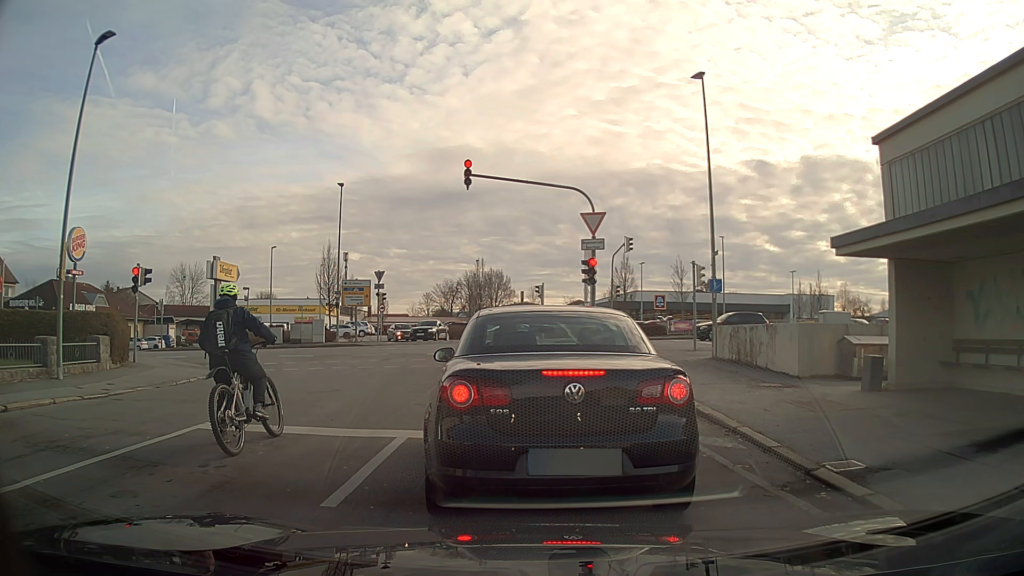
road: residential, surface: asphalt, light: Day
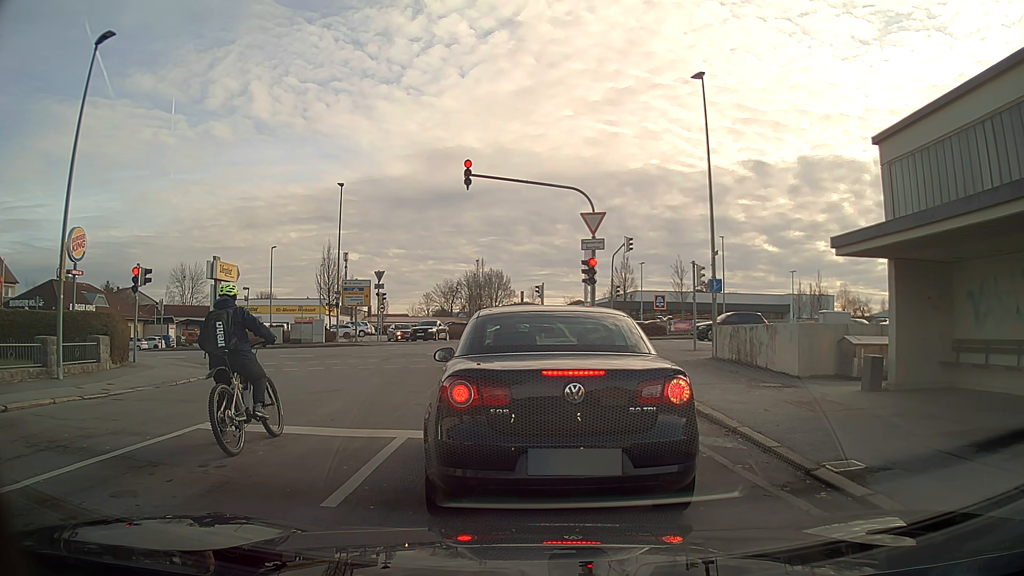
(0.0, 0.0) m; 0°
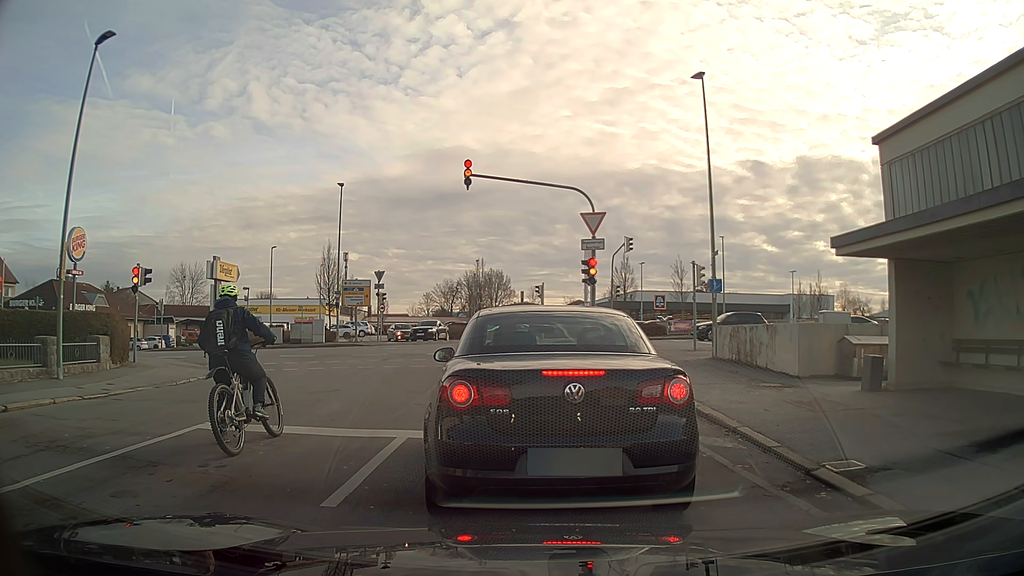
(0.0, 0.0) m; 0°
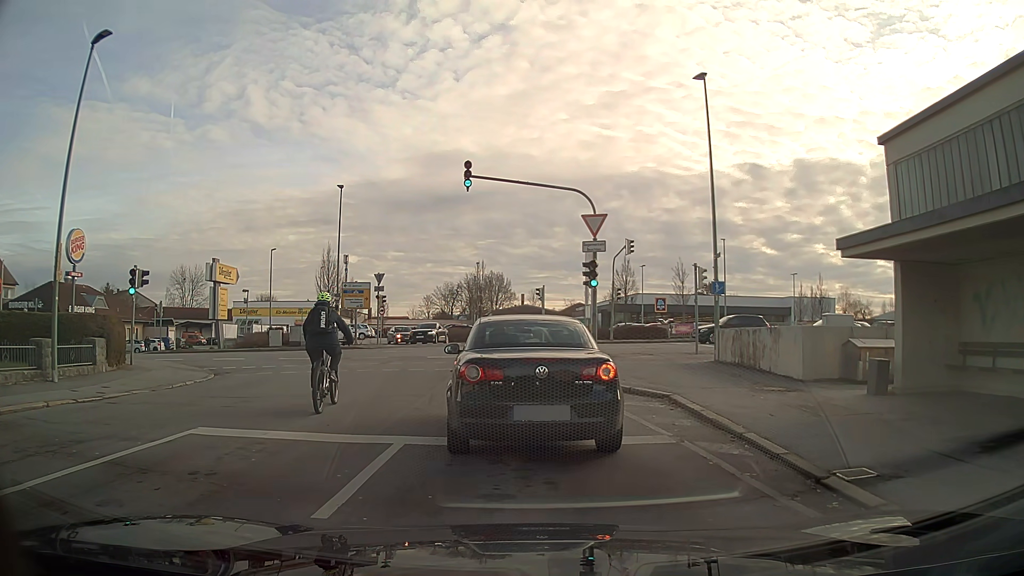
(0.0, +0.2) m; 0°
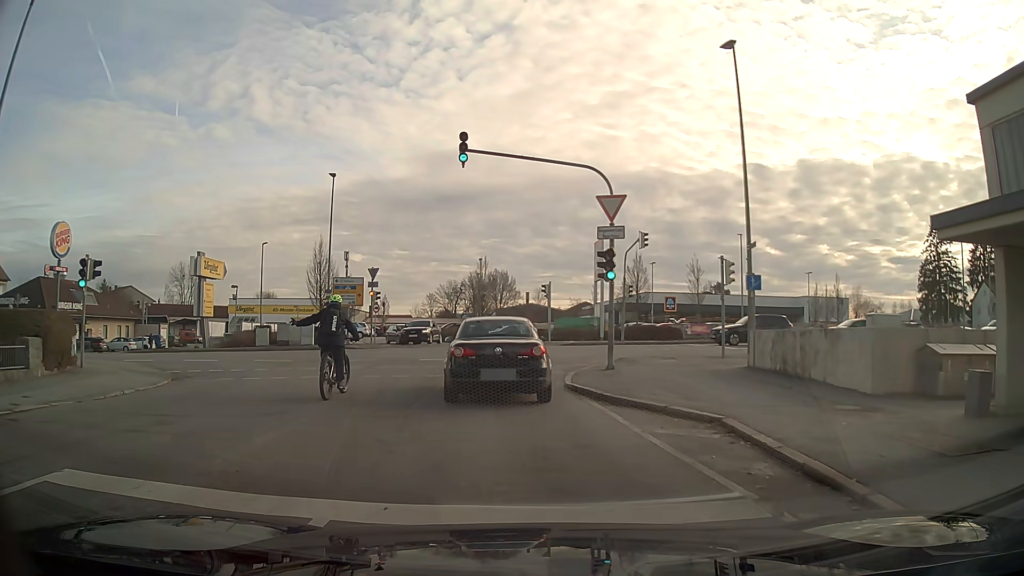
(0.0, +3.3) m; -1°
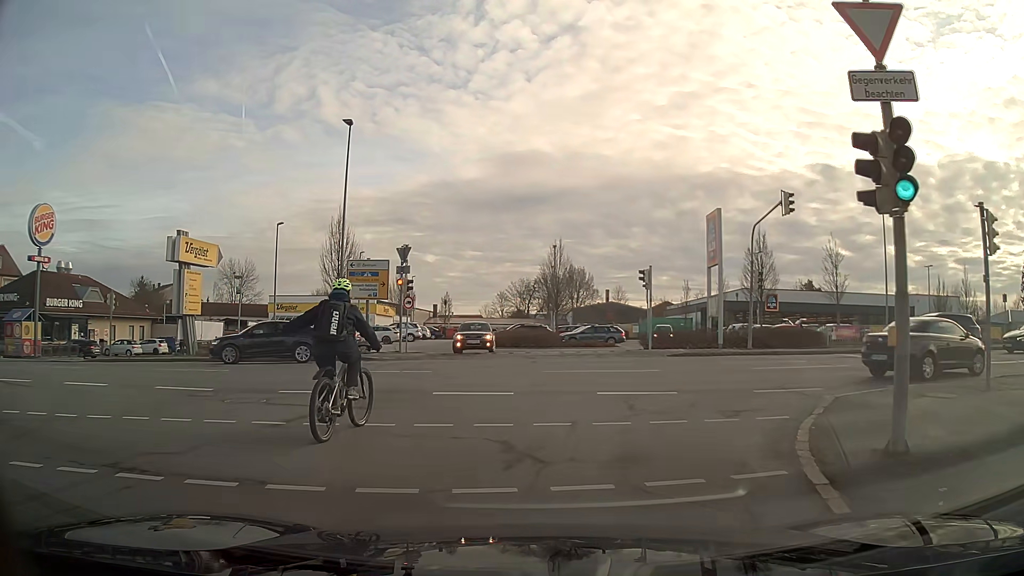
(-0.7, +11.8) m; -5°
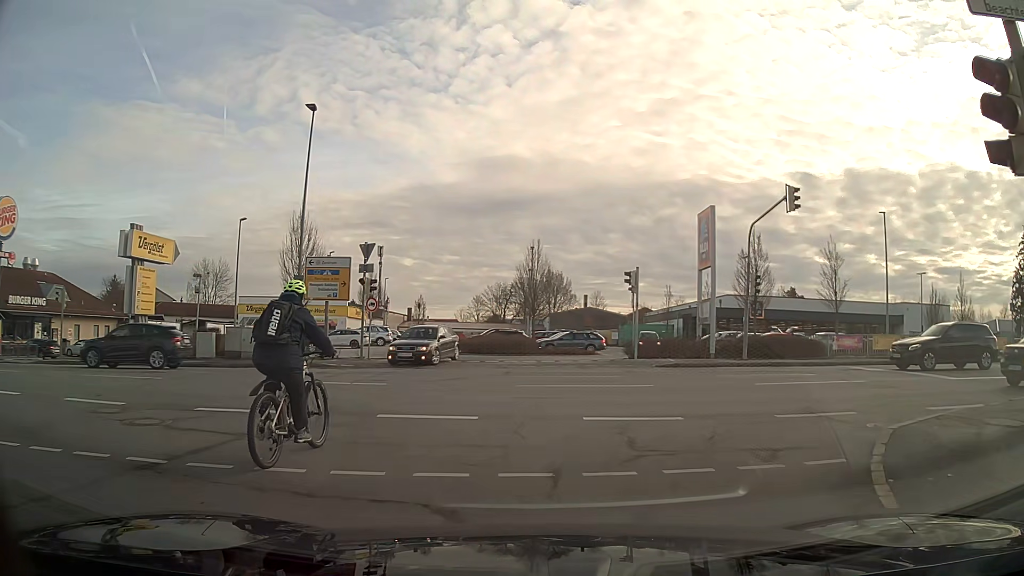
(+0.1, +2.6) m; +3°
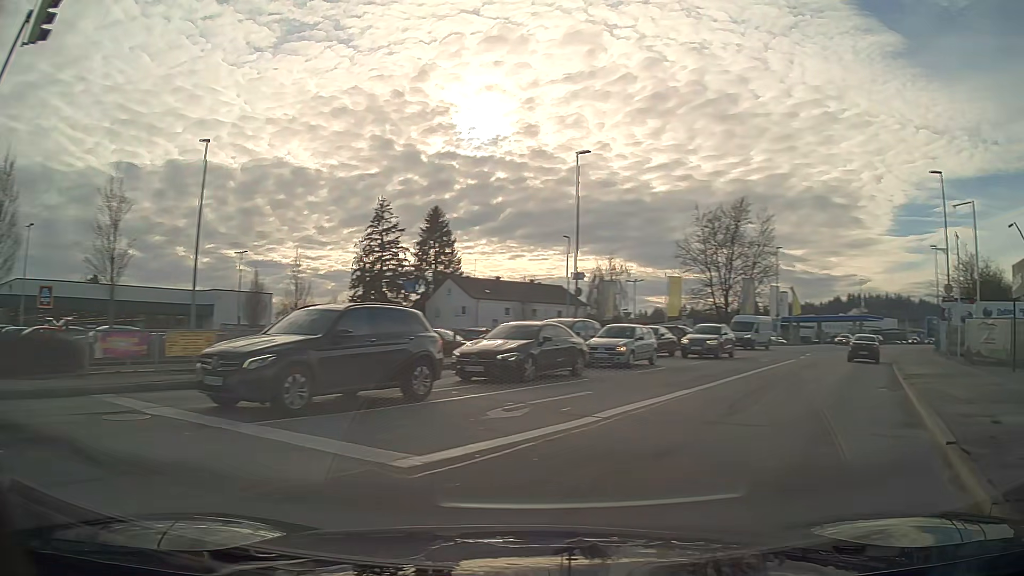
(+6.1, +11.9) m; +66°
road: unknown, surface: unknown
(+2, +10) (+6, +19) (+10, +28) (+14, +37) (+18, +47) (+22, +55) (+27, +64) (+32, +73) (+38, +81) (+44, +89) m
